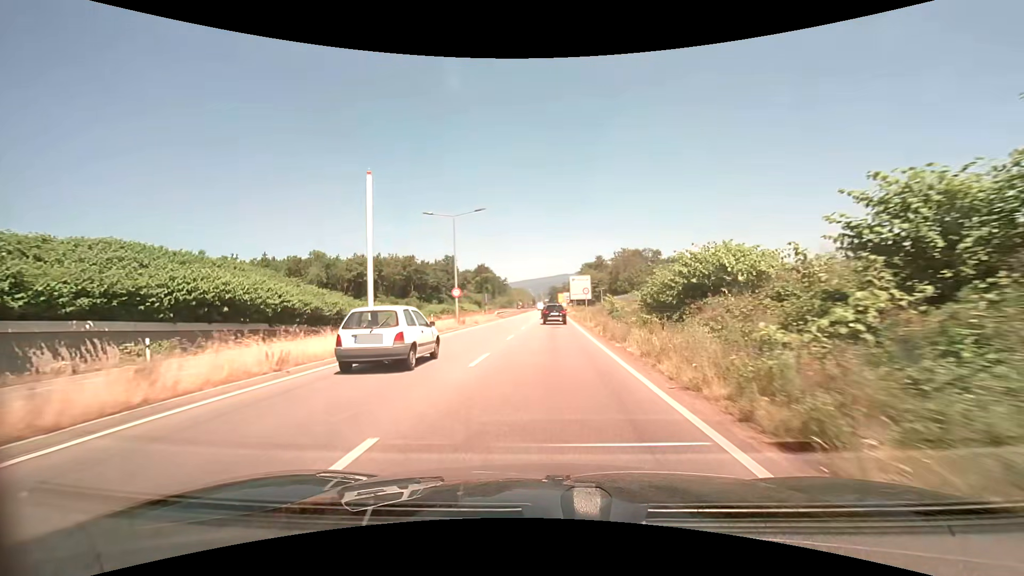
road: primary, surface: asphalt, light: Day
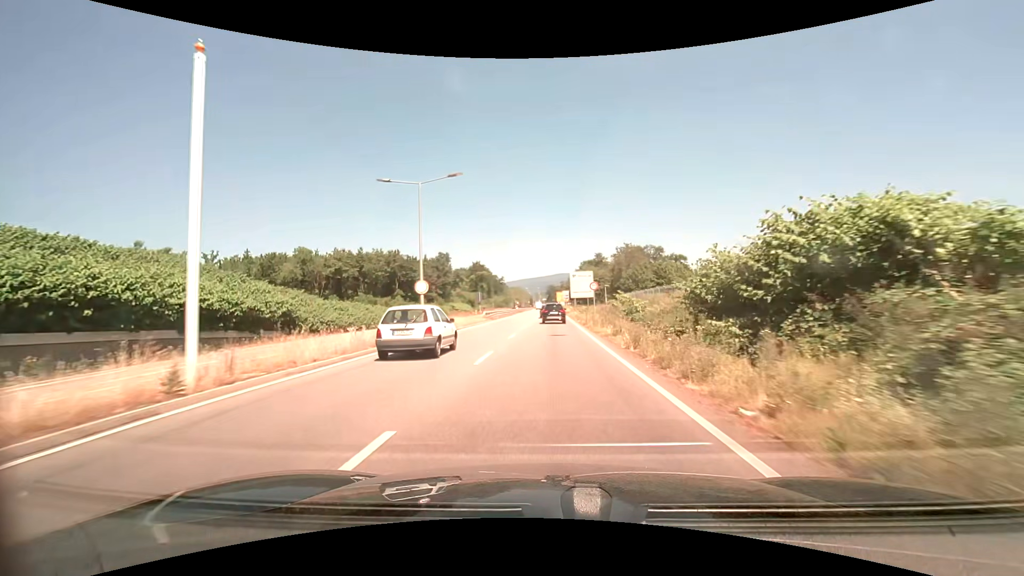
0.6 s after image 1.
(0.0, +8.8) m; 0°
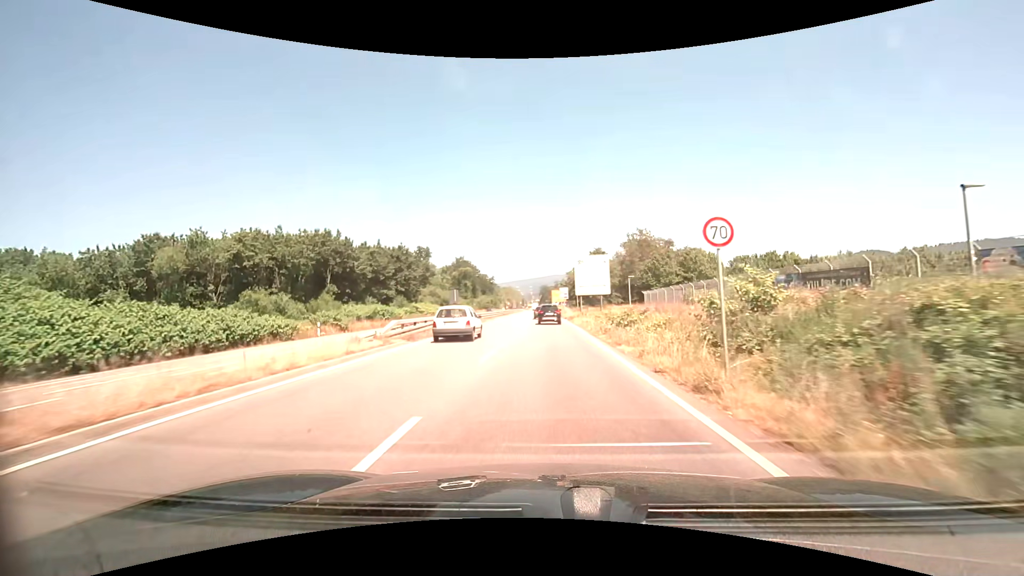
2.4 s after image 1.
(+0.3, +26.4) m; +1°
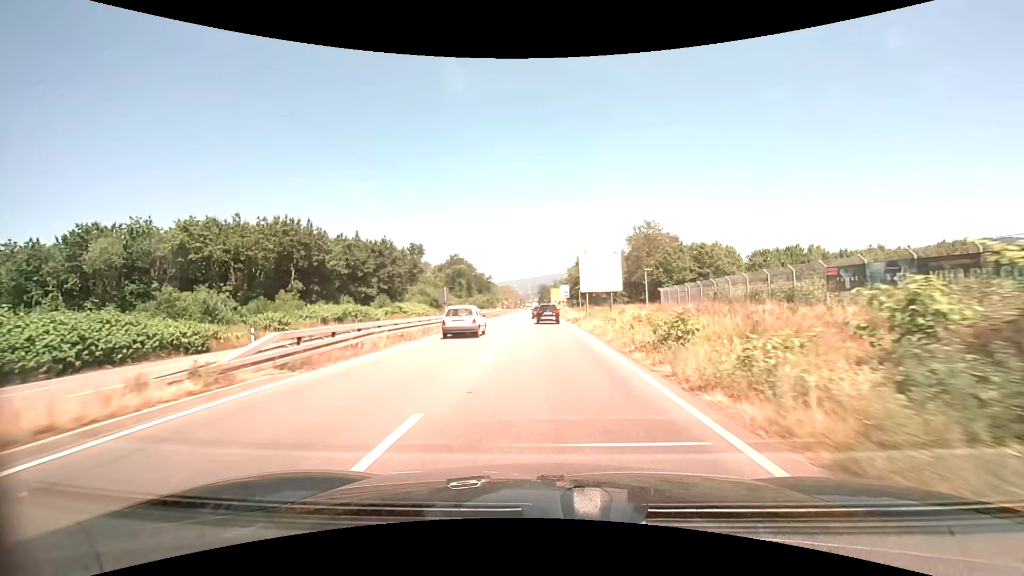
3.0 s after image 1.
(0.0, +8.8) m; 0°
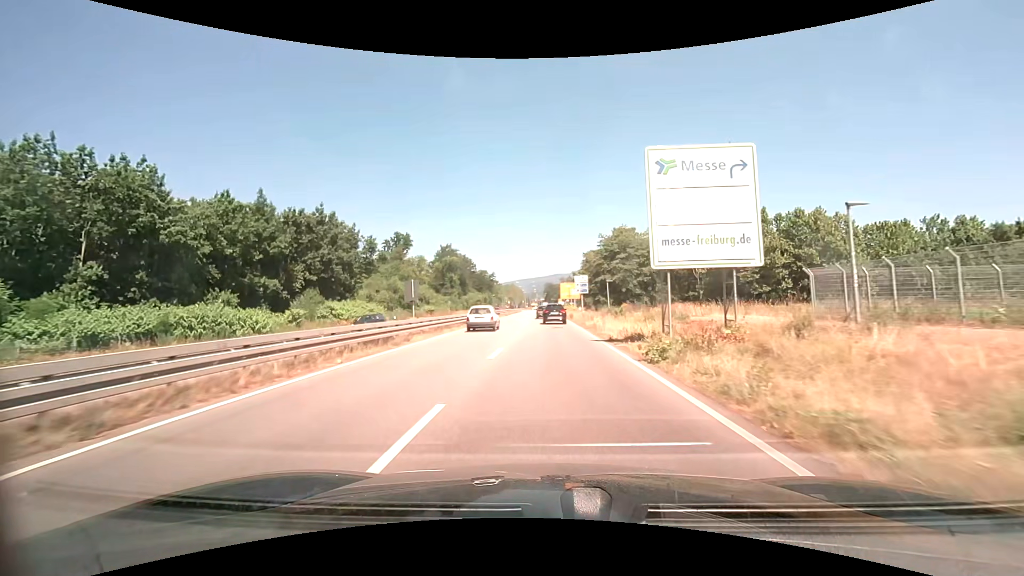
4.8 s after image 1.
(-0.1, +26.6) m; -1°
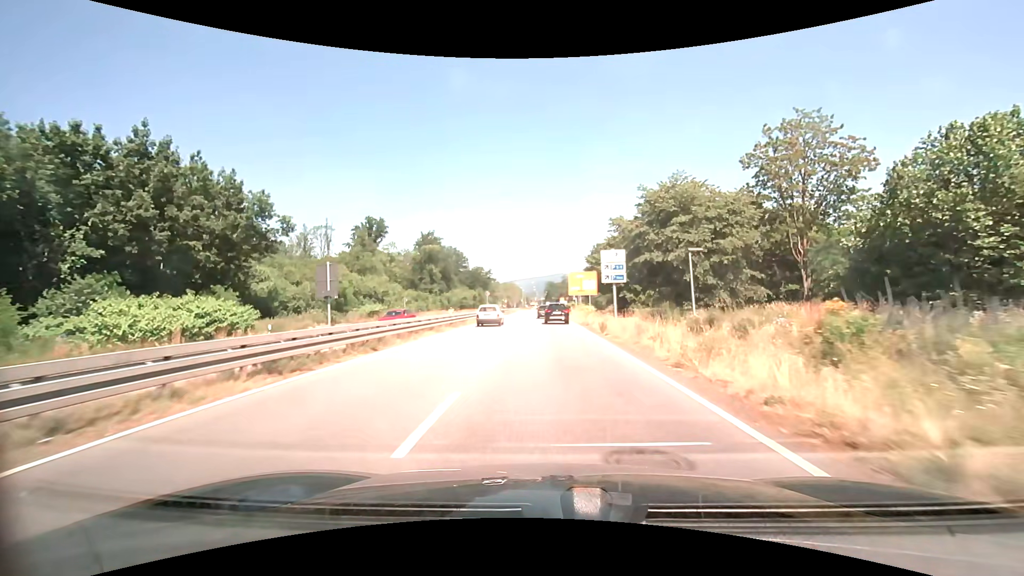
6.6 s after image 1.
(-0.1, +26.2) m; 0°
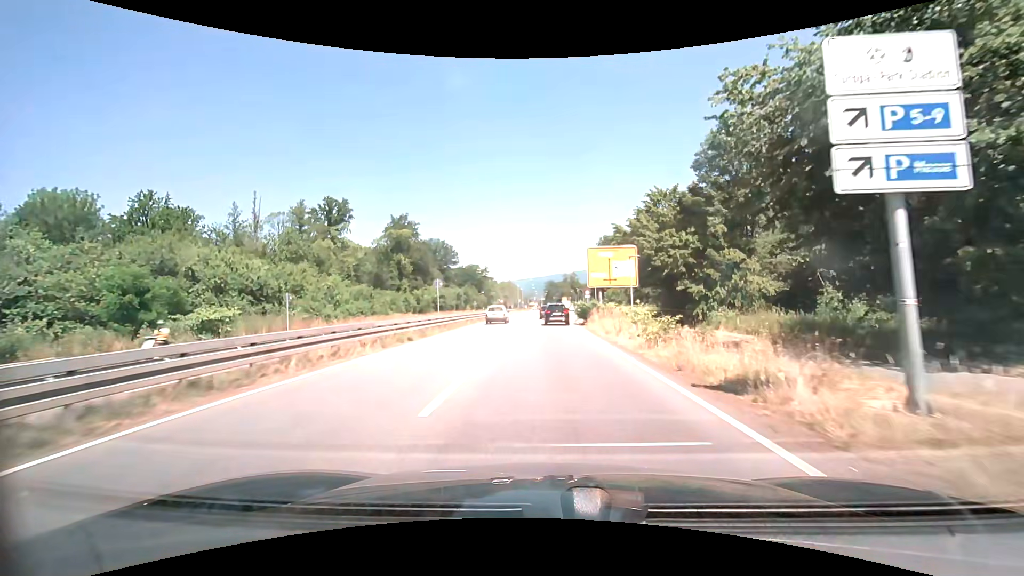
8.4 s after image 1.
(-0.1, +25.5) m; 0°
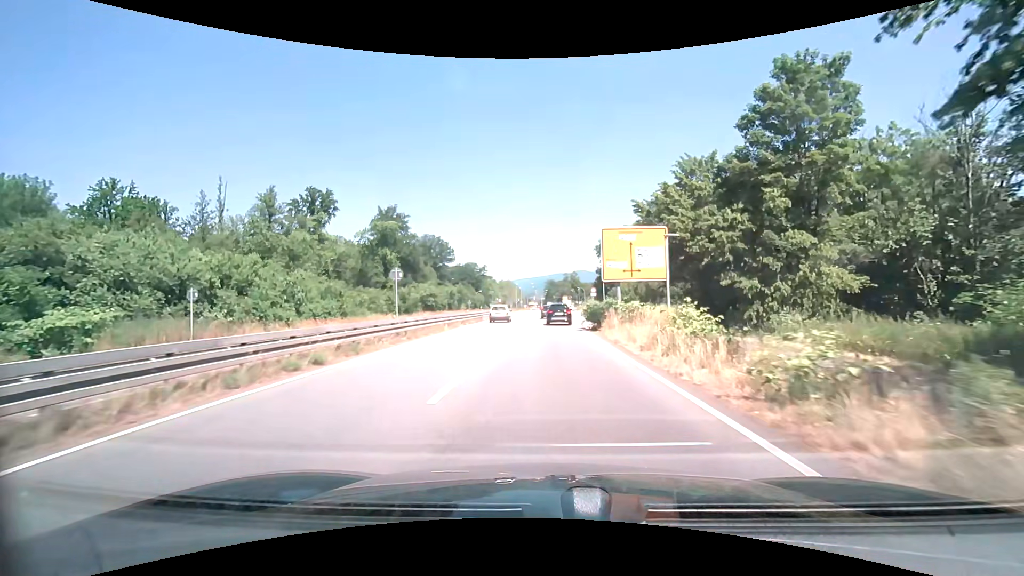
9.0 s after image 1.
(0.0, +8.3) m; 0°
